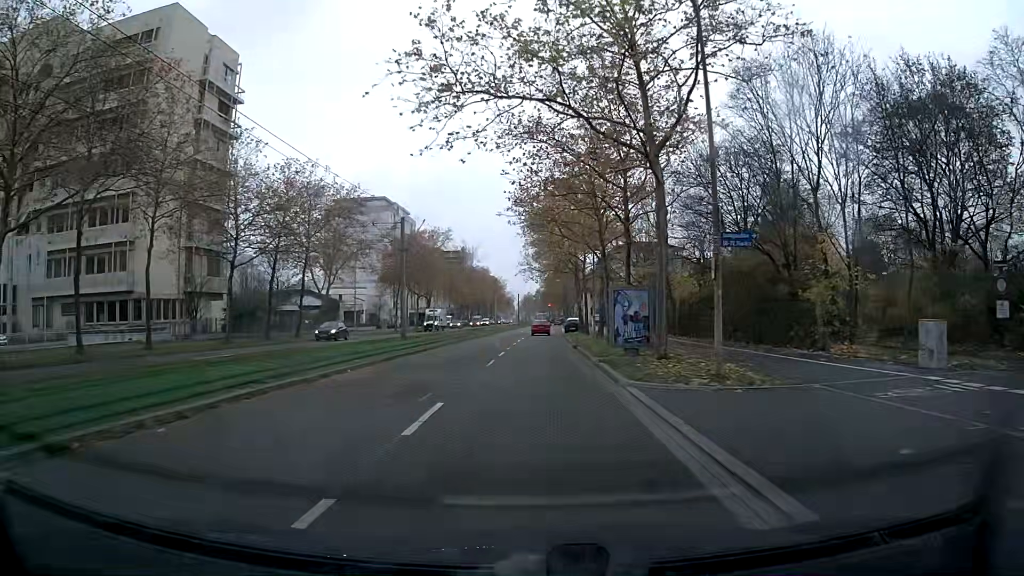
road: tertiary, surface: asphalt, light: Day
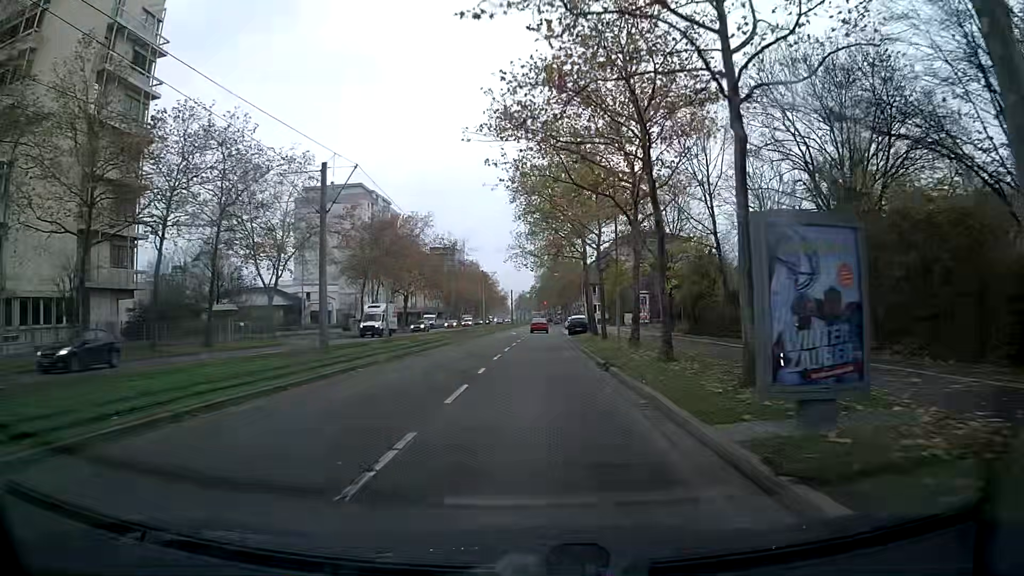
(0.0, +15.0) m; 0°
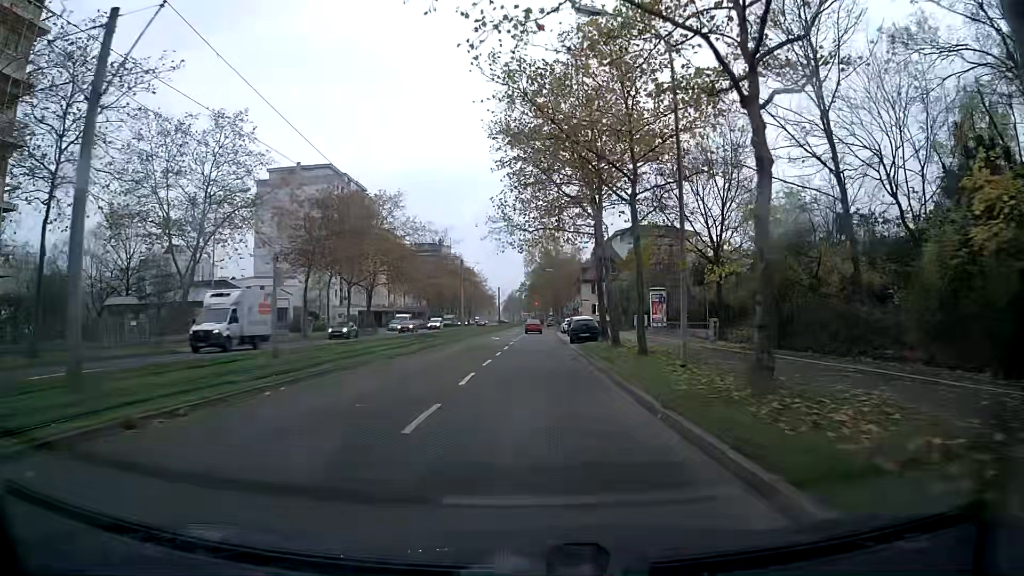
(+0.2, +15.0) m; +1°
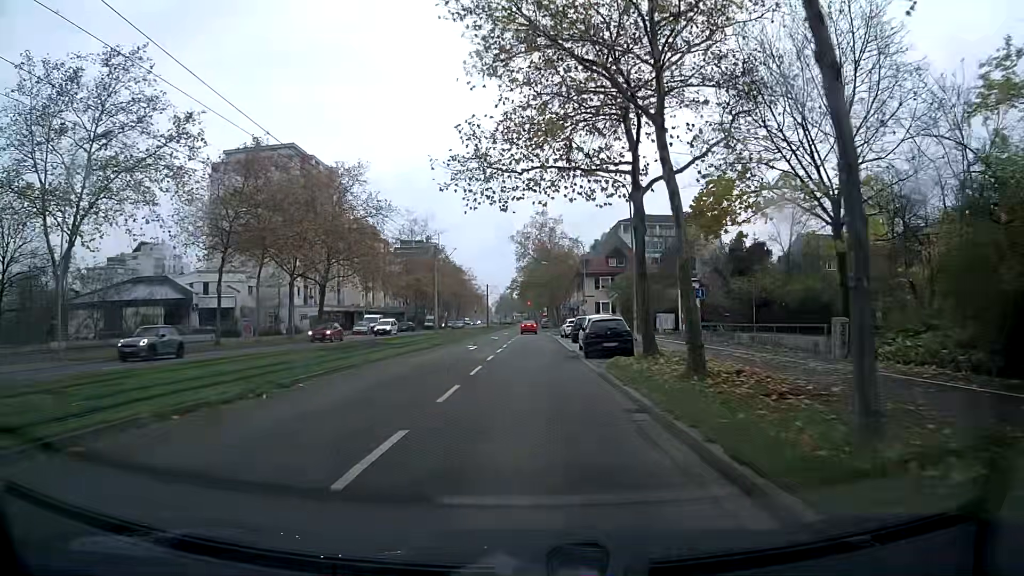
(+0.1, +14.8) m; +1°
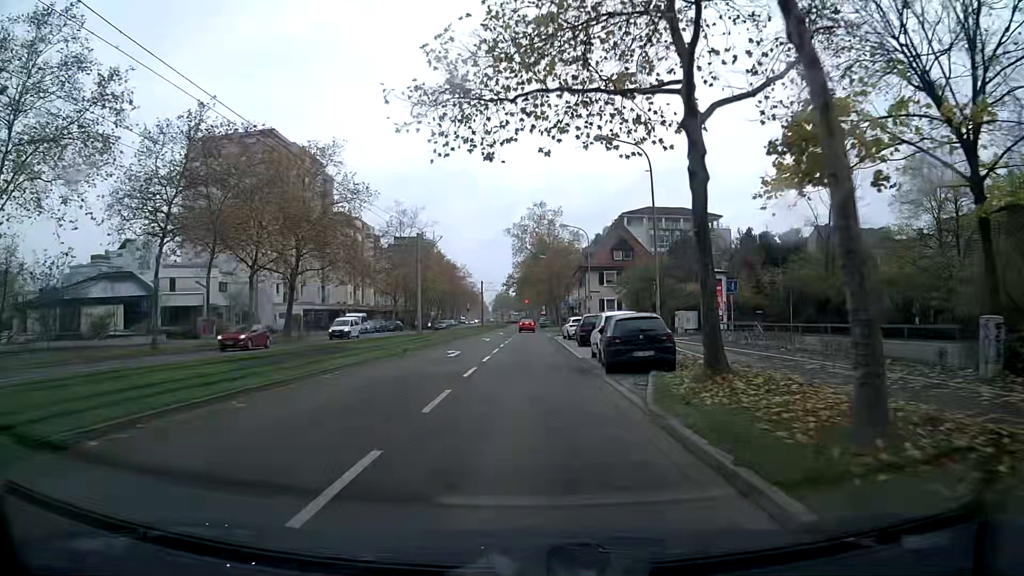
(0.0, +7.3) m; +1°
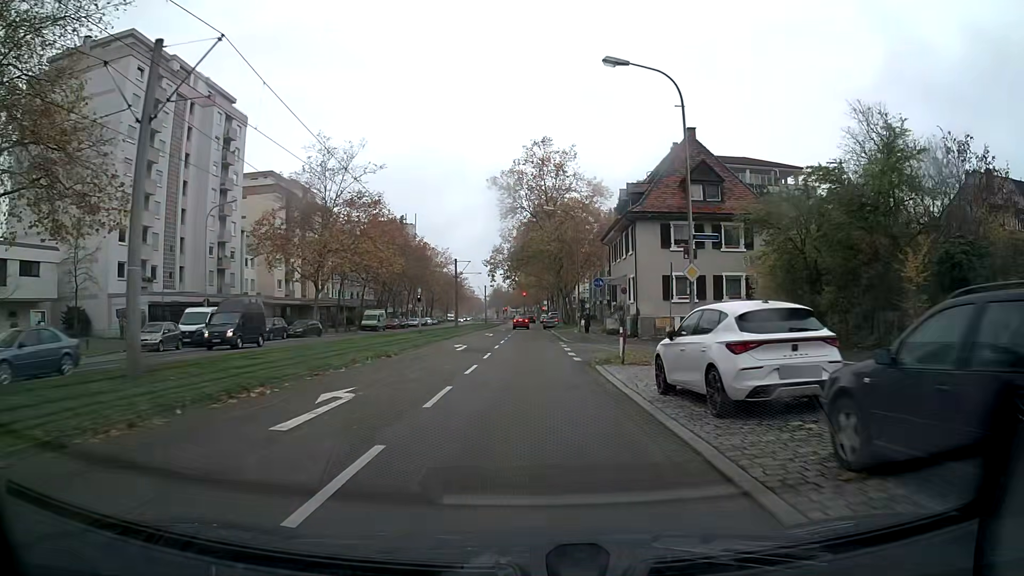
(-0.1, +36.0) m; -1°
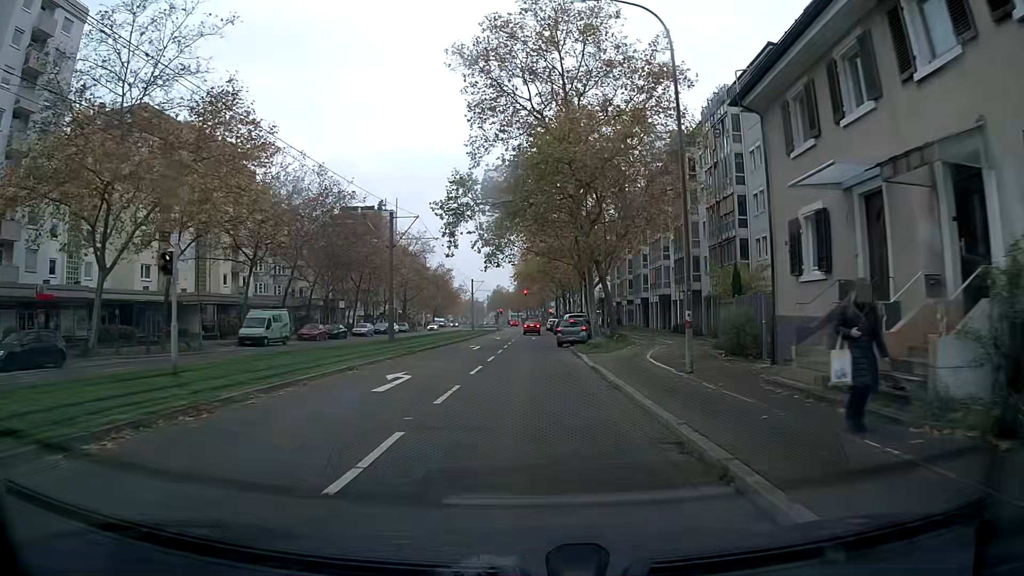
(0.0, +34.7) m; 0°
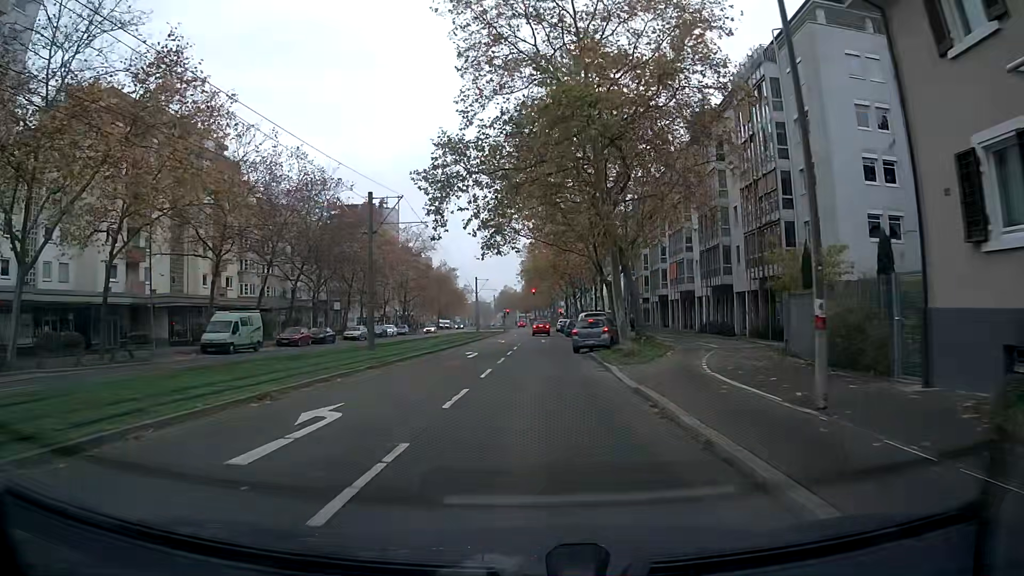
(-0.1, +6.7) m; -1°
(0, +10) (-1, +20) (-1, +30) (-2, +40) (-2, +50) (-2, +60) (-1, +70) (-1, +80) (-1, +90) (-1, +100) m
